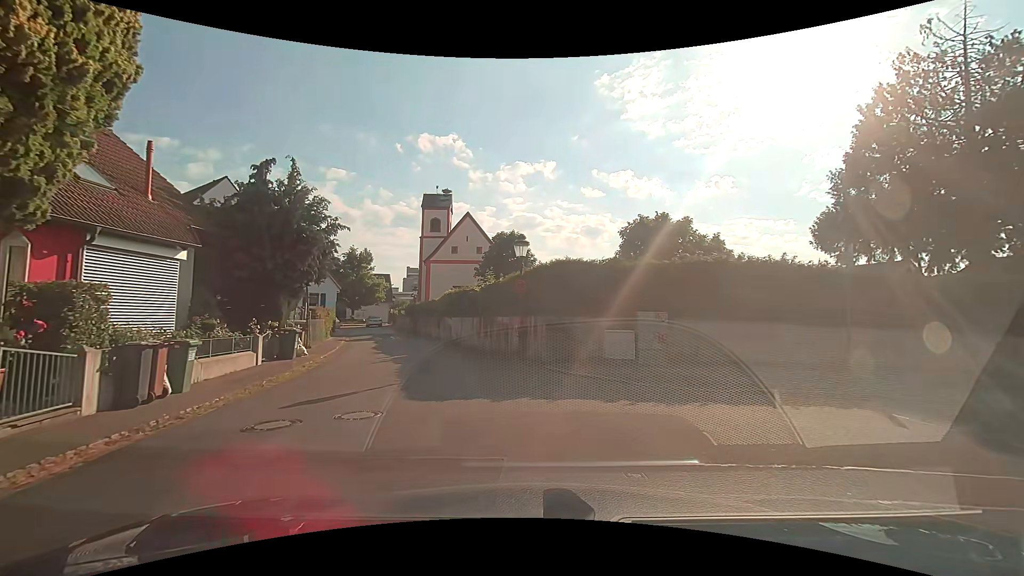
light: Day
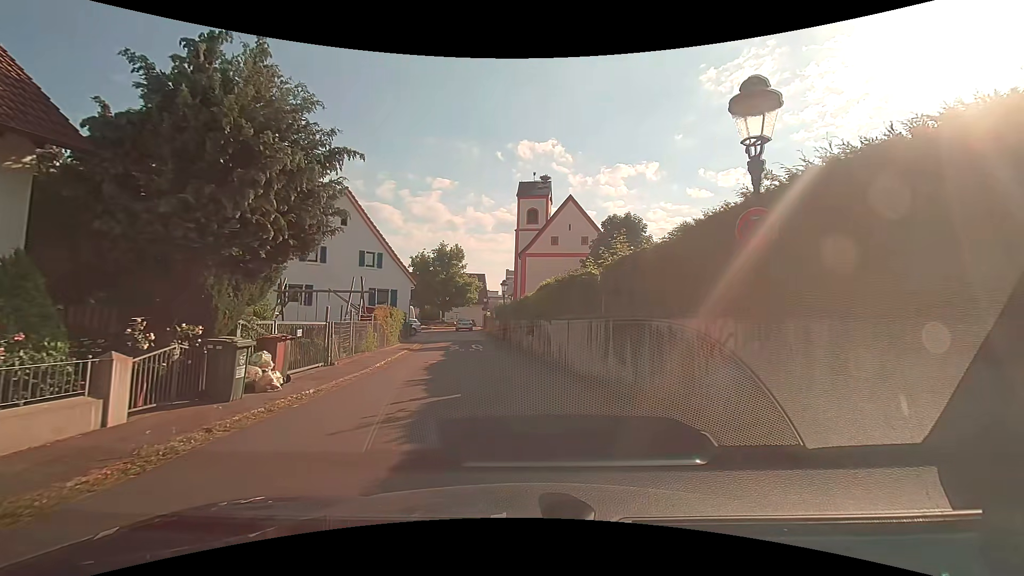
(-1.0, +10.1) m; -10°
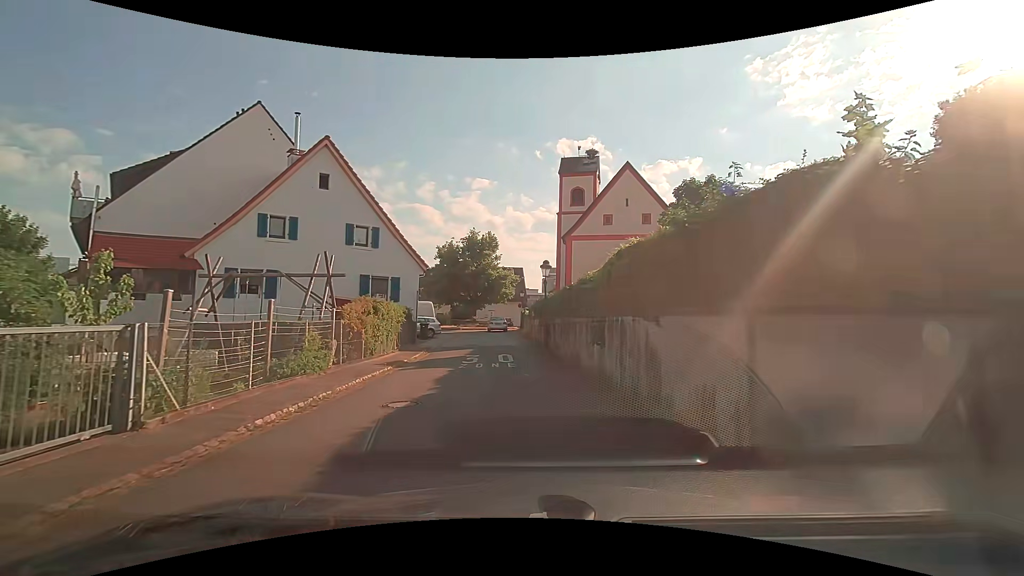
(-0.4, +9.6) m; -5°
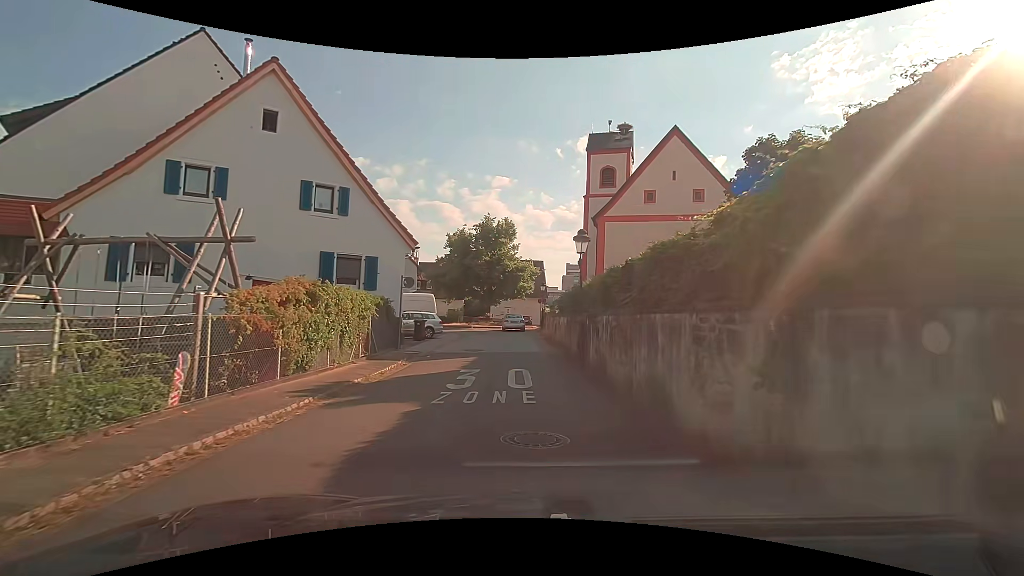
(0.0, +7.0) m; -1°
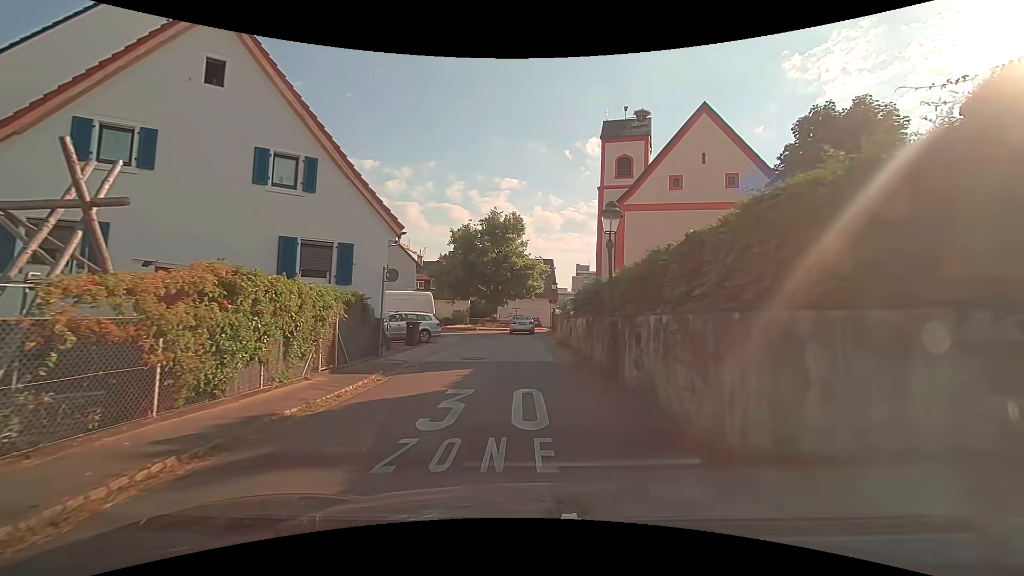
(0.0, +3.6) m; 0°
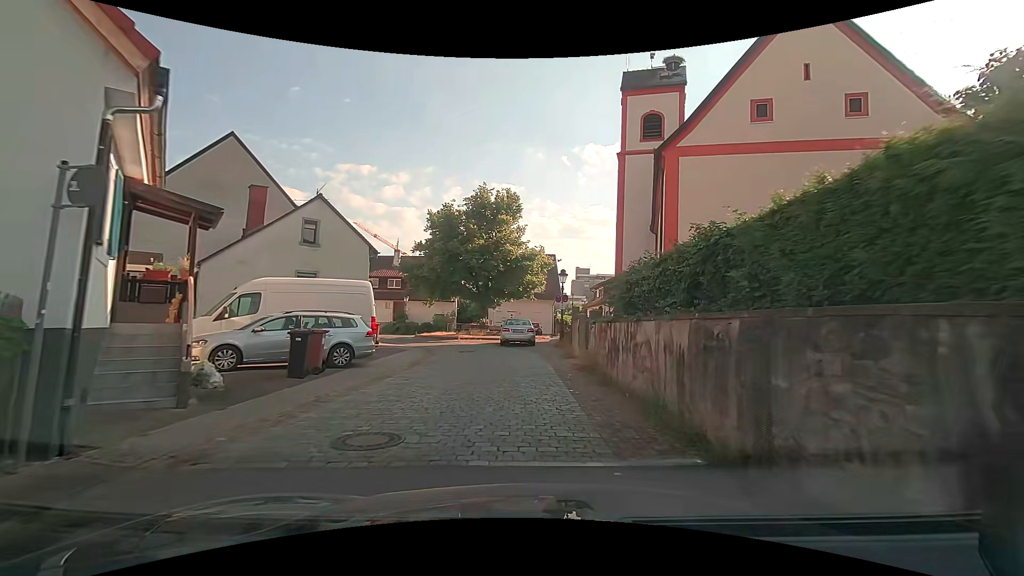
(-0.2, +10.6) m; 0°
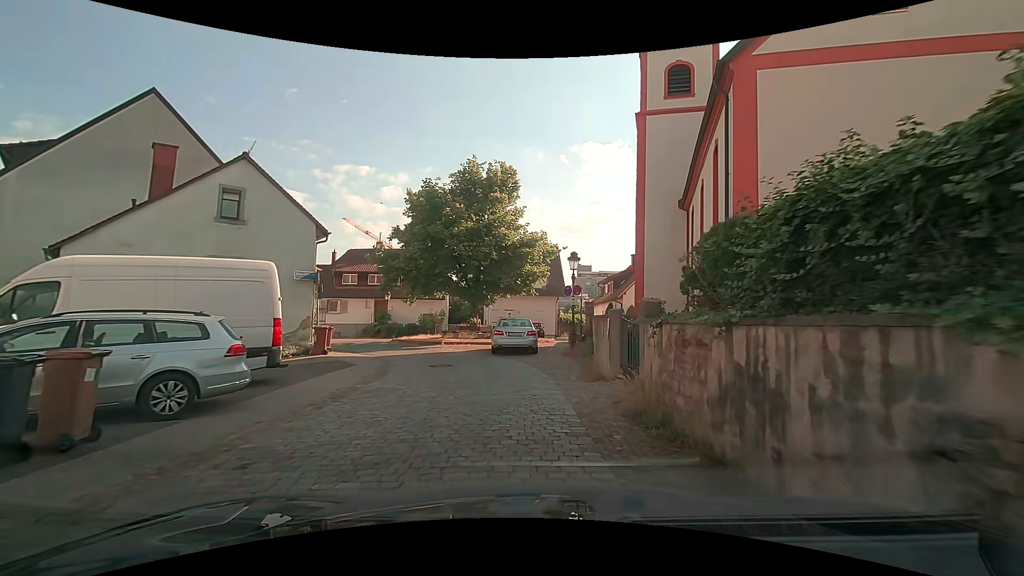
(0.0, +6.4) m; 0°
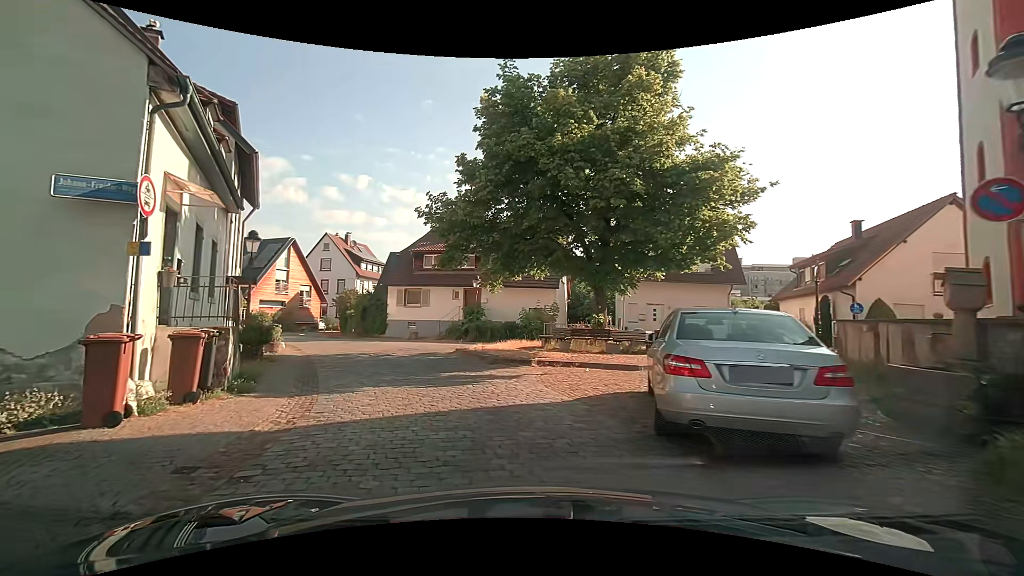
(-0.7, +14.1) m; -14°
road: residential
(-1, +10) (-4, +19) (-9, +28) (-15, +36) (-20, +45) (-21, +55) (-19, +65) (-17, +74) (-16, +84) (-14, +94) m
